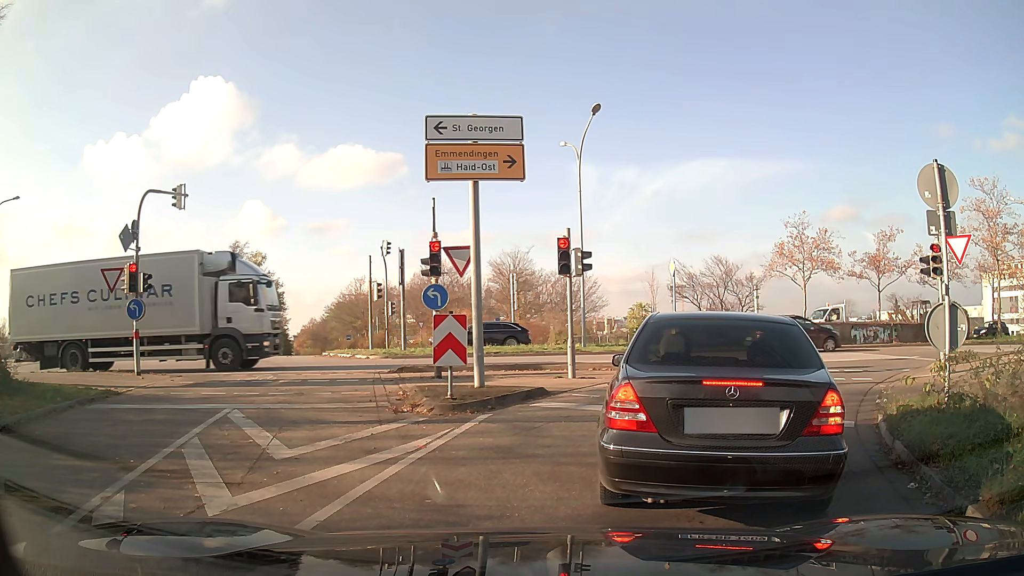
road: primary_link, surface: asphalt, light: Day
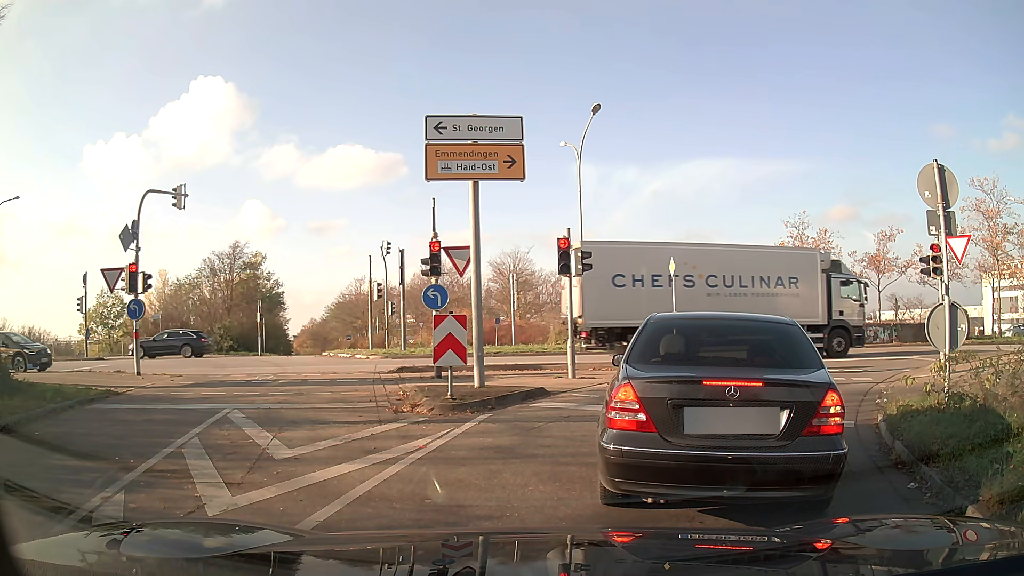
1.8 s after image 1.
(0.0, 0.0) m; 0°
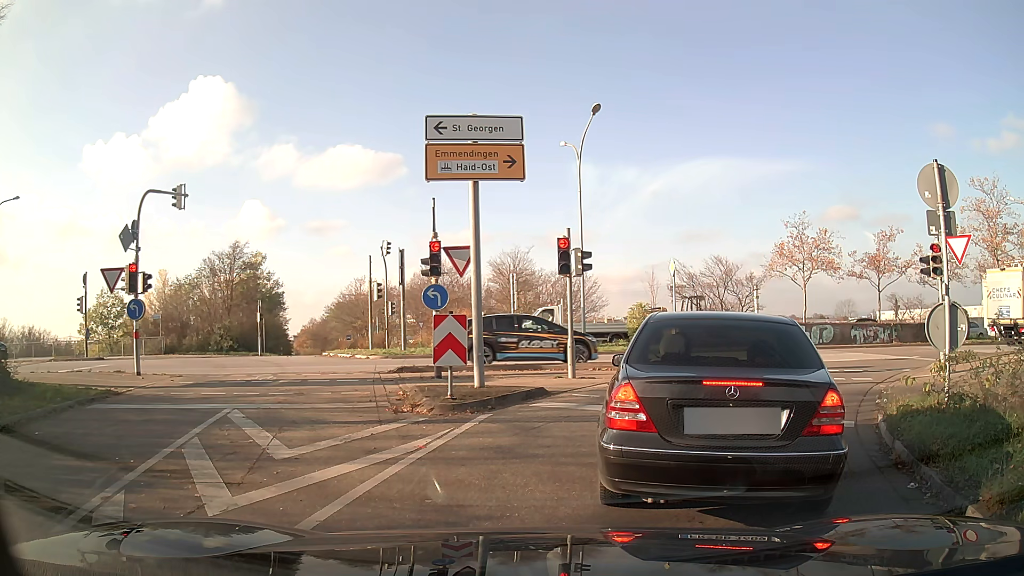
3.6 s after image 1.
(0.0, 0.0) m; 0°
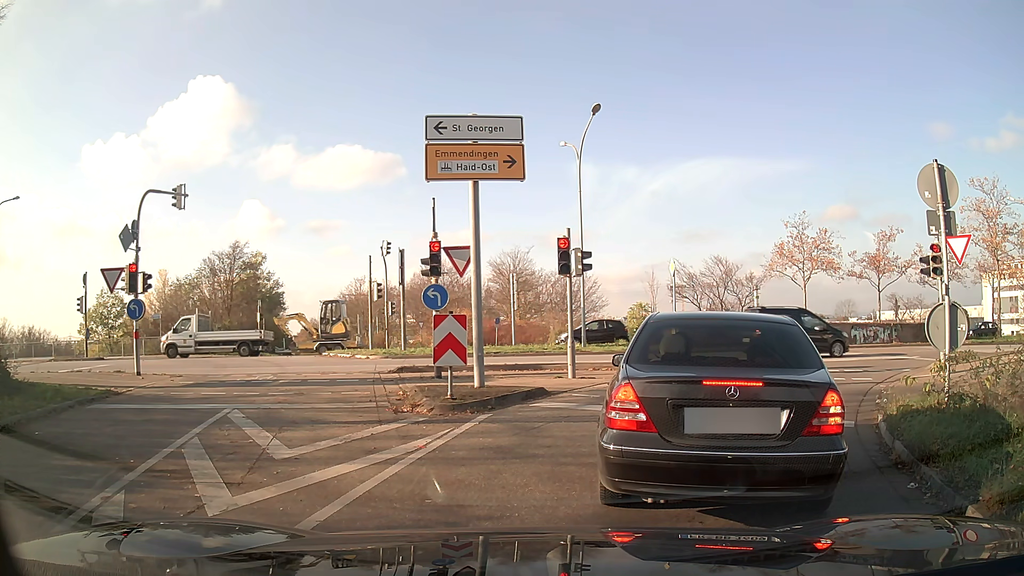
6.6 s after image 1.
(0.0, 0.0) m; 0°
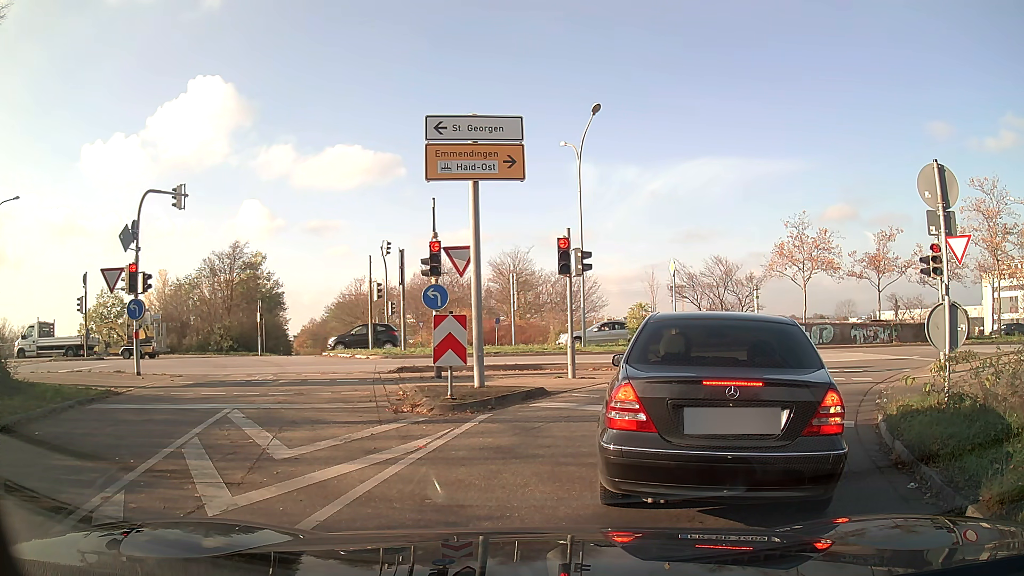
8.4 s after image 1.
(0.0, 0.0) m; 0°
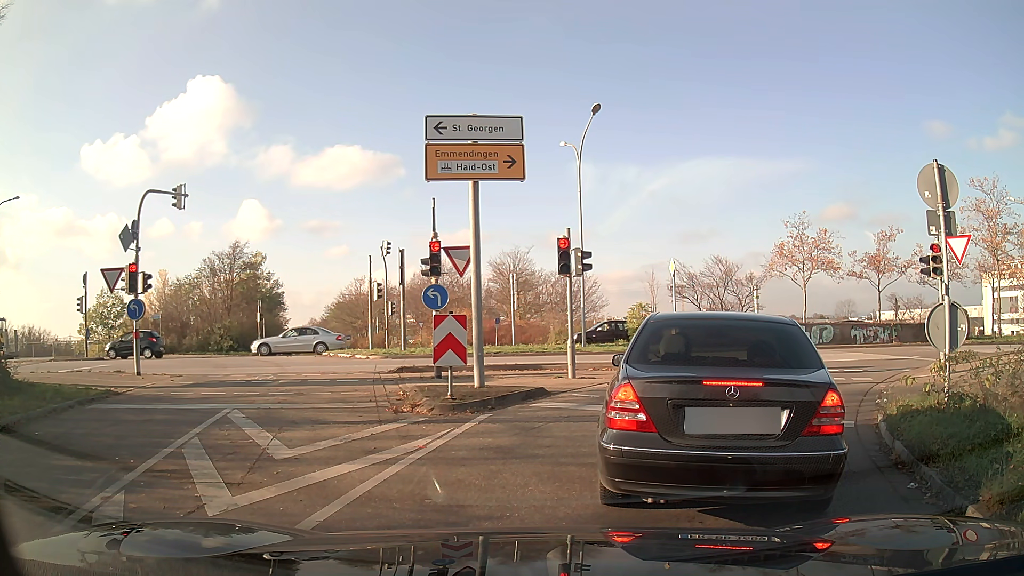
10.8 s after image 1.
(0.0, 0.0) m; 0°
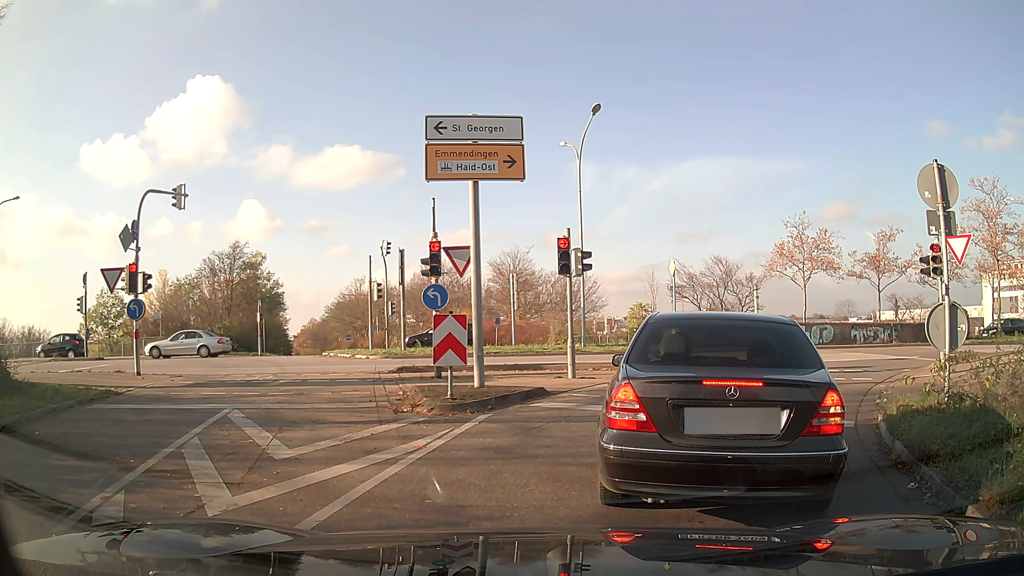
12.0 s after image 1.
(0.0, 0.0) m; 0°
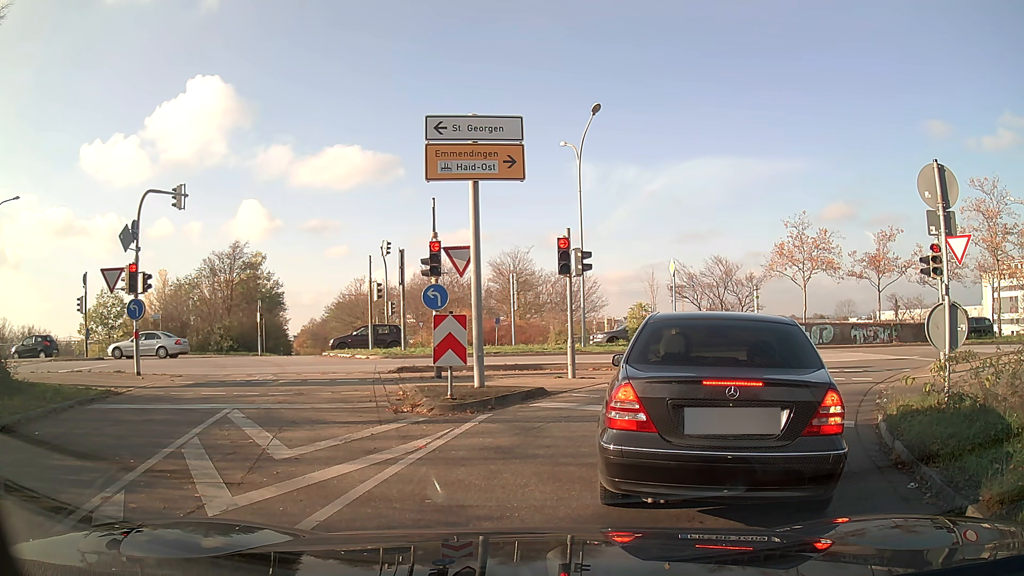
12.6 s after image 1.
(0.0, 0.0) m; 0°
